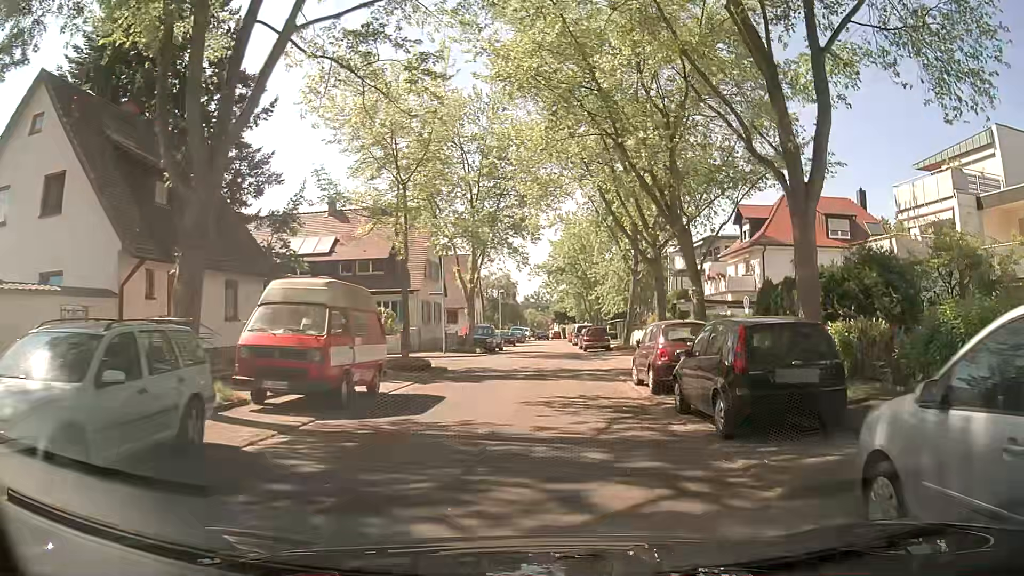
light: Day
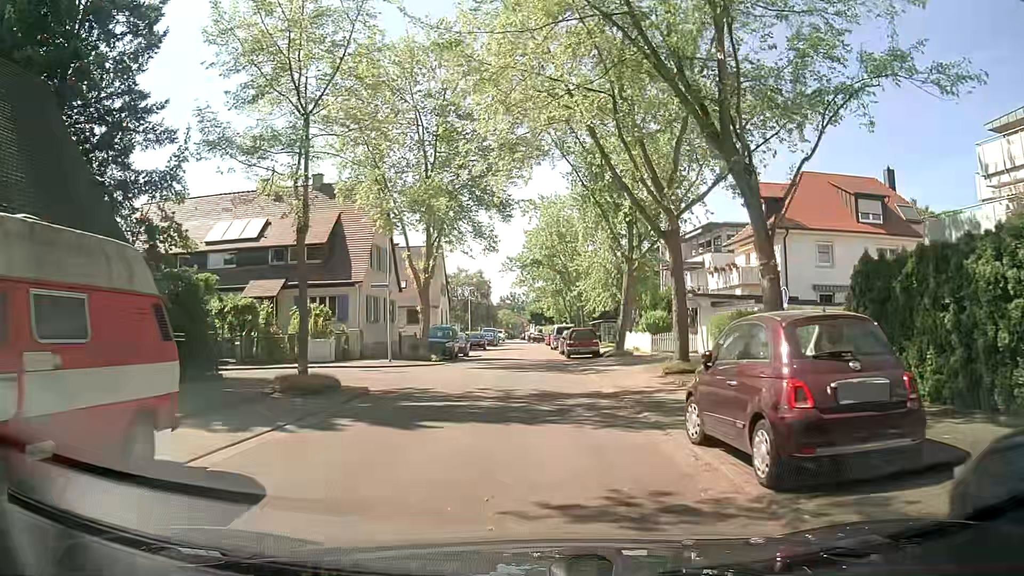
(+0.2, +8.4) m; +2°
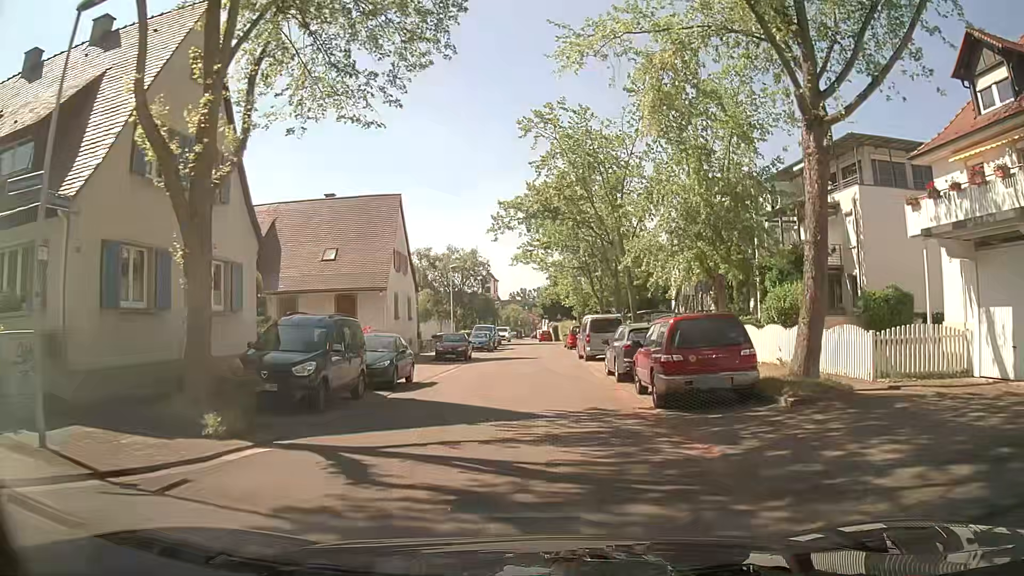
(-0.2, +23.3) m; -2°
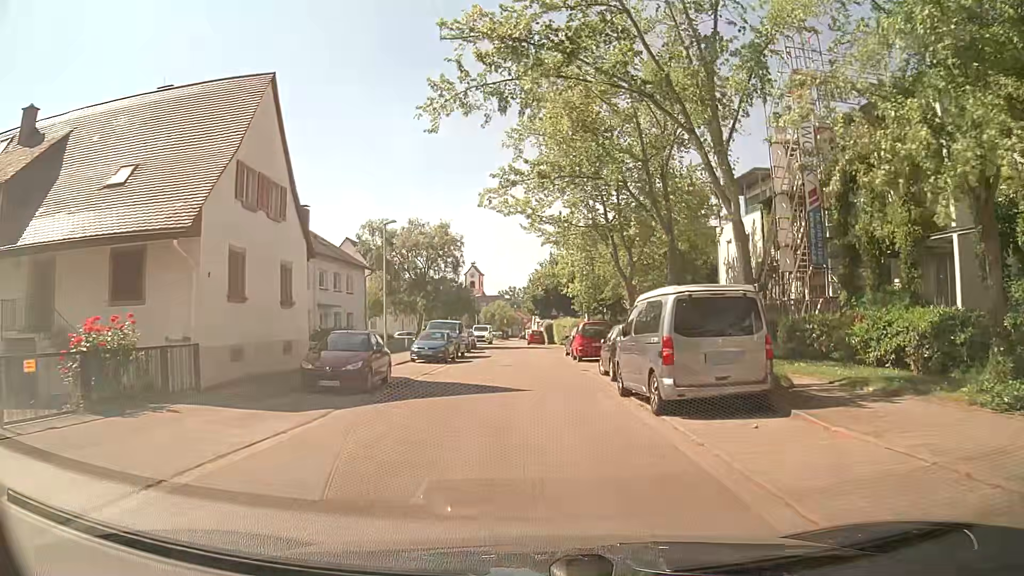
(+0.4, +18.7) m; +2°
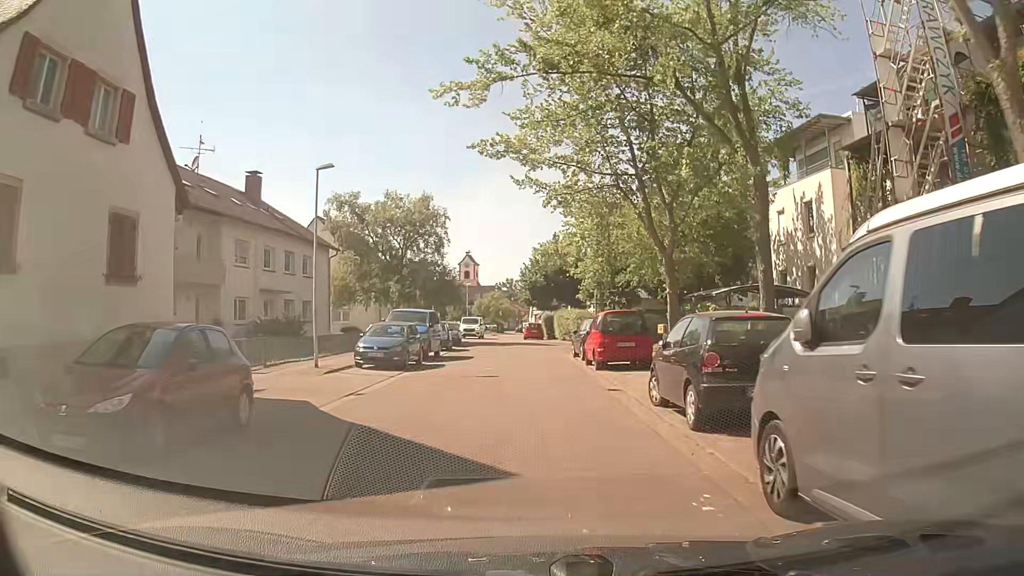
(-0.1, +9.1) m; 0°
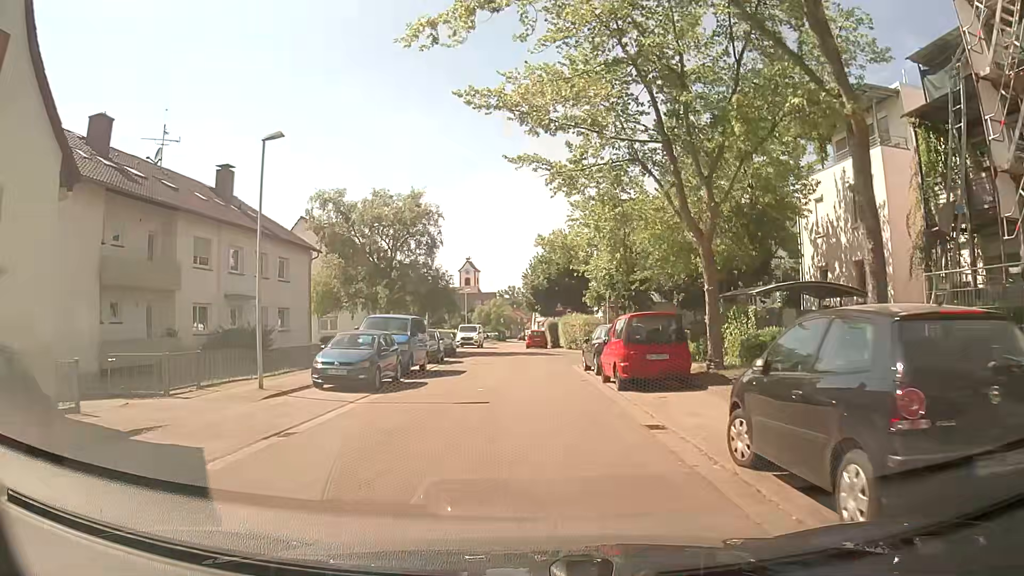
(0.0, +4.4) m; -1°
(0, +10) (0, +20) (0, +30) (0, +40) (-1, +50) (-2, +60) (-1, +70) (-1, +80) (-1, +90) (-6, +97) m
